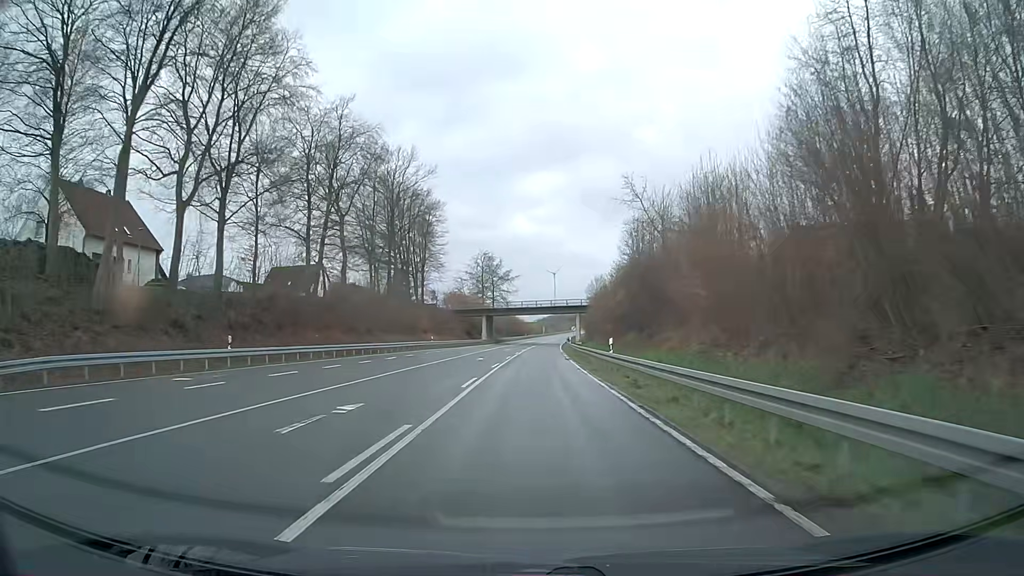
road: primary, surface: asphalt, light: Day
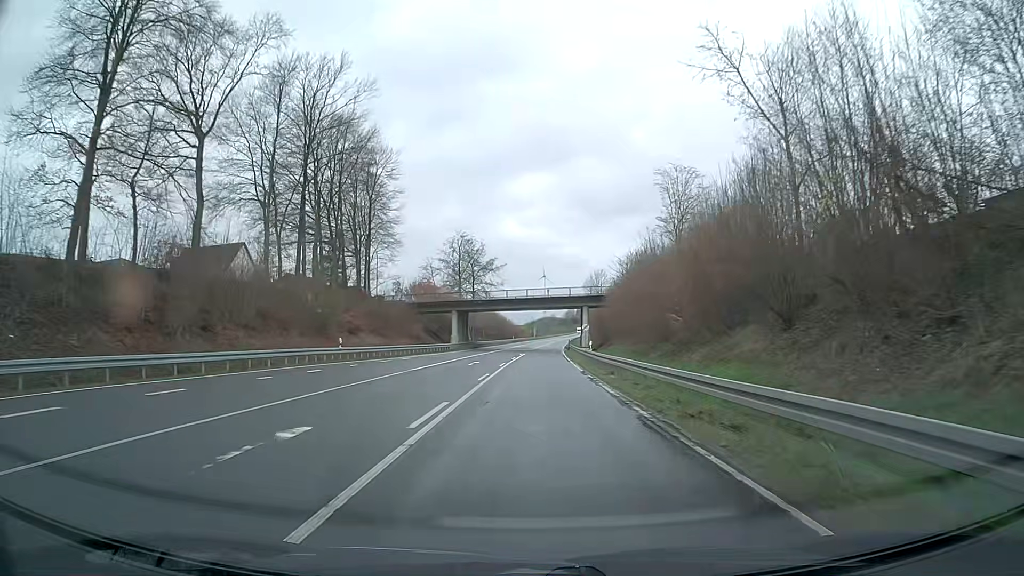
(+0.3, +32.1) m; +1°
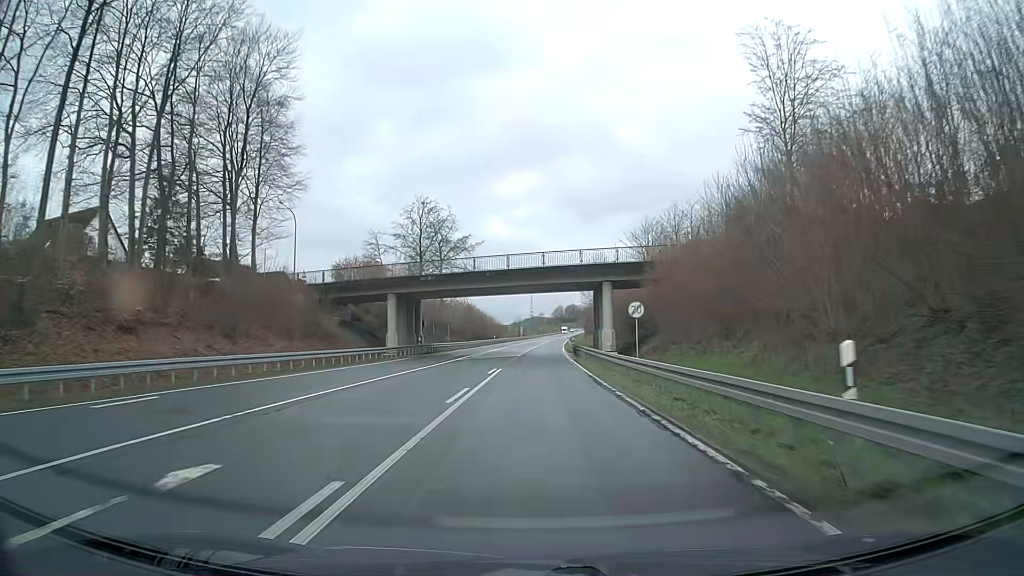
(+0.2, +32.2) m; +1°
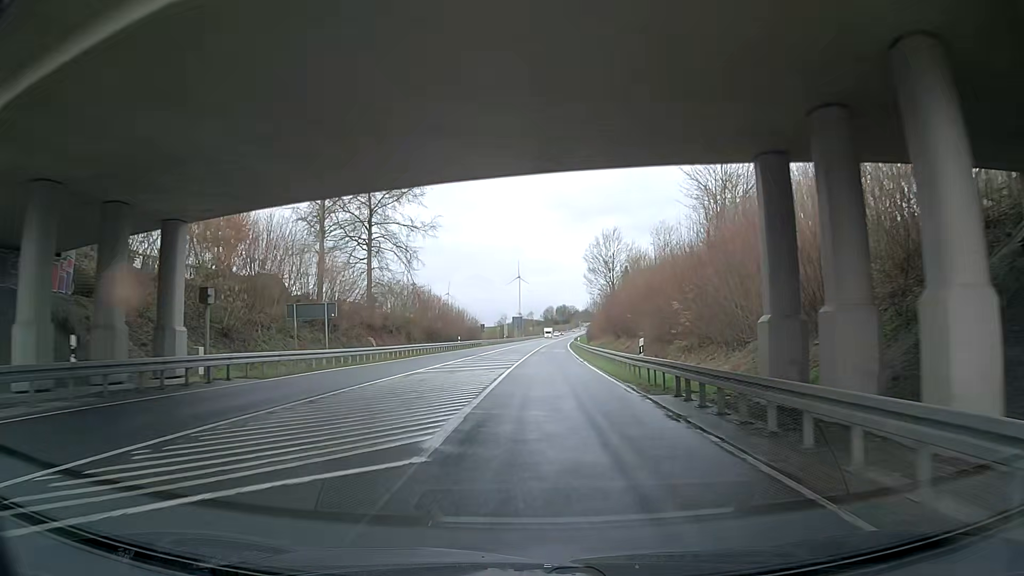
(+0.5, +42.9) m; +1°
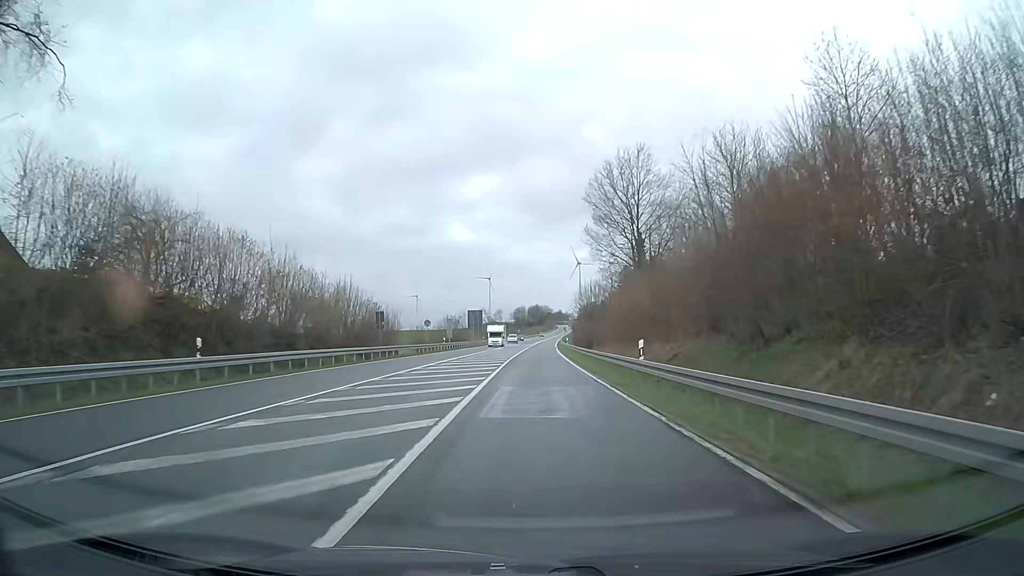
(+0.7, +53.6) m; +2°
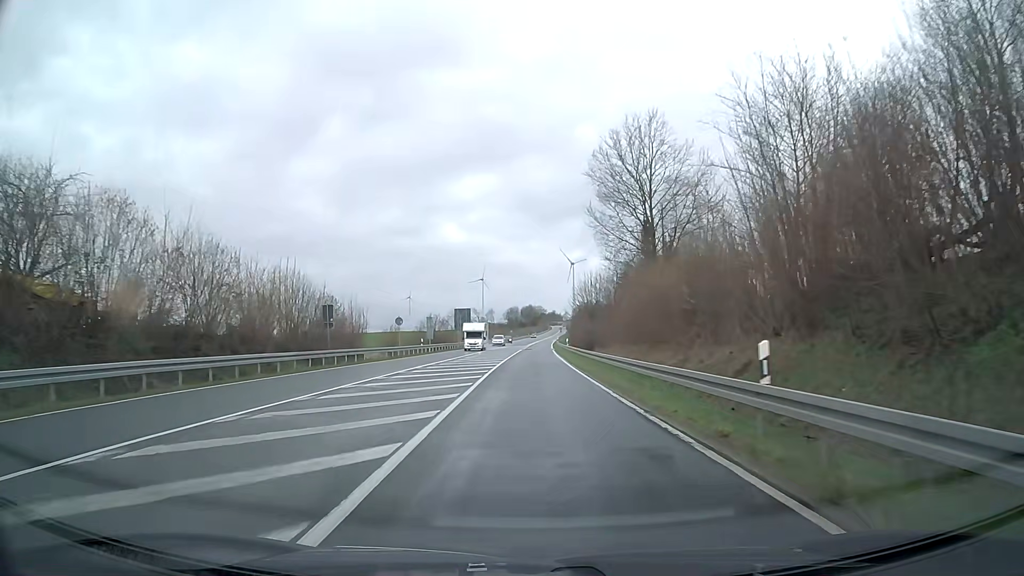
(+0.1, +10.7) m; +1°
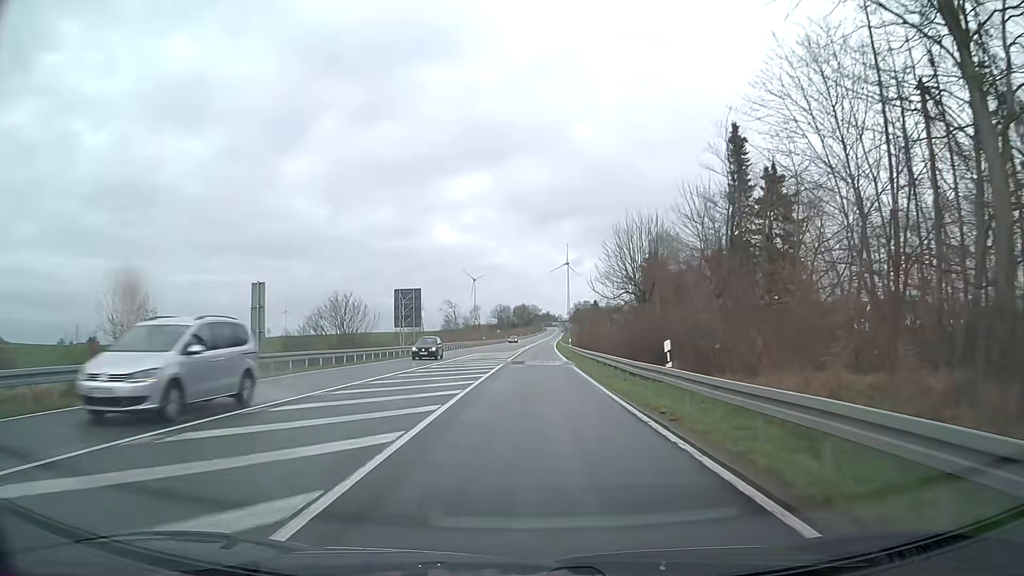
(+0.2, +42.9) m; 0°
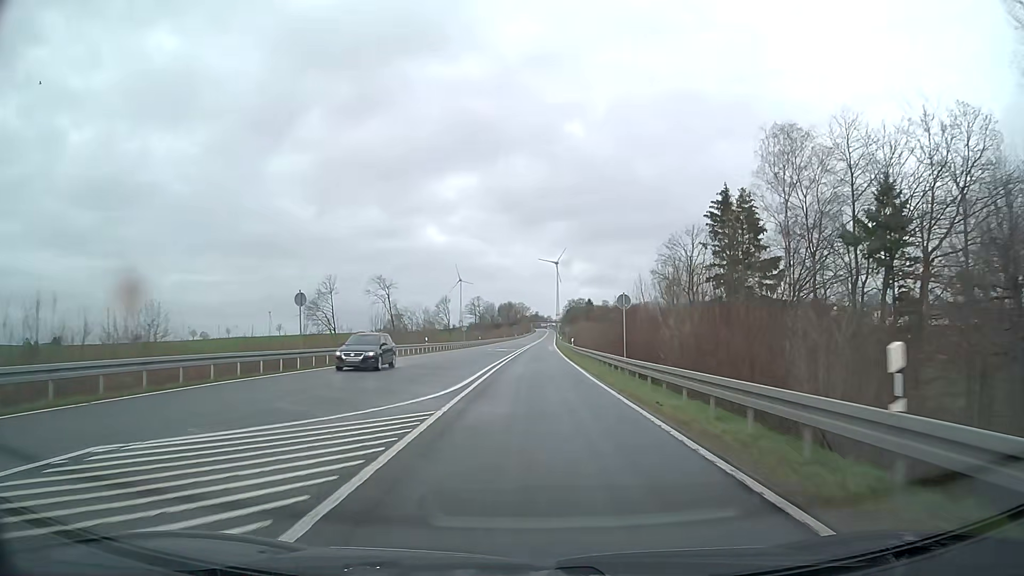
(+0.6, +53.6) m; +1°
(0, +10) (0, +20) (0, +30) (0, +40) (0, +50) (+1, +60) (+1, +70) (+1, +80) (+1, +90) (+1, +100) m
